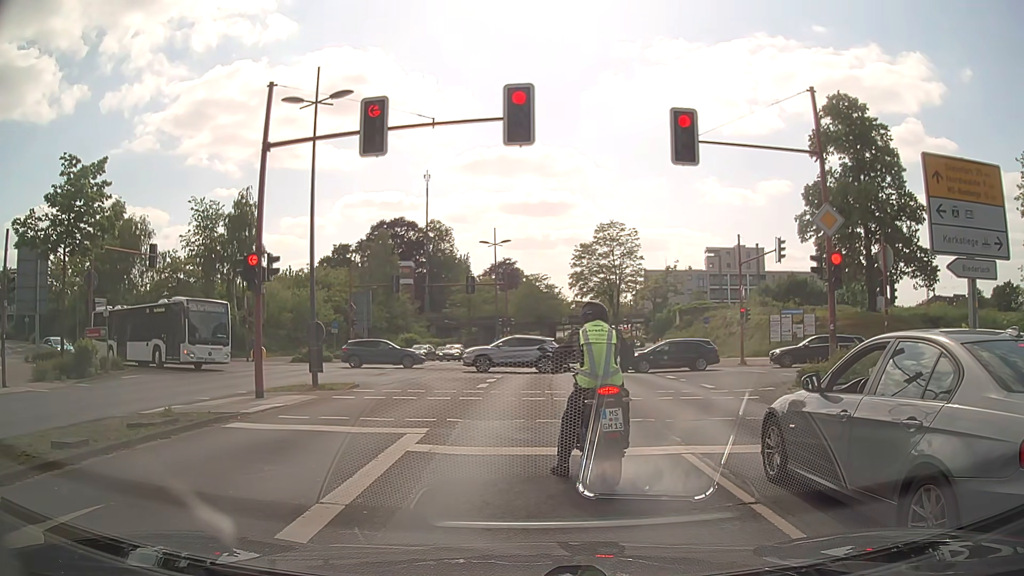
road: secondary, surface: asphalt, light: Day
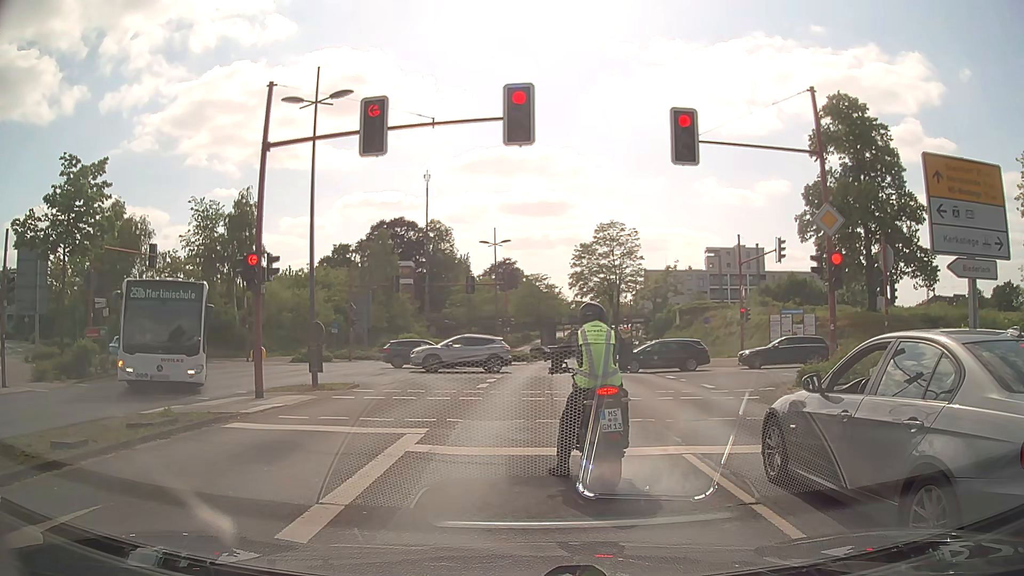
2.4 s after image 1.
(0.0, +0.1) m; 0°
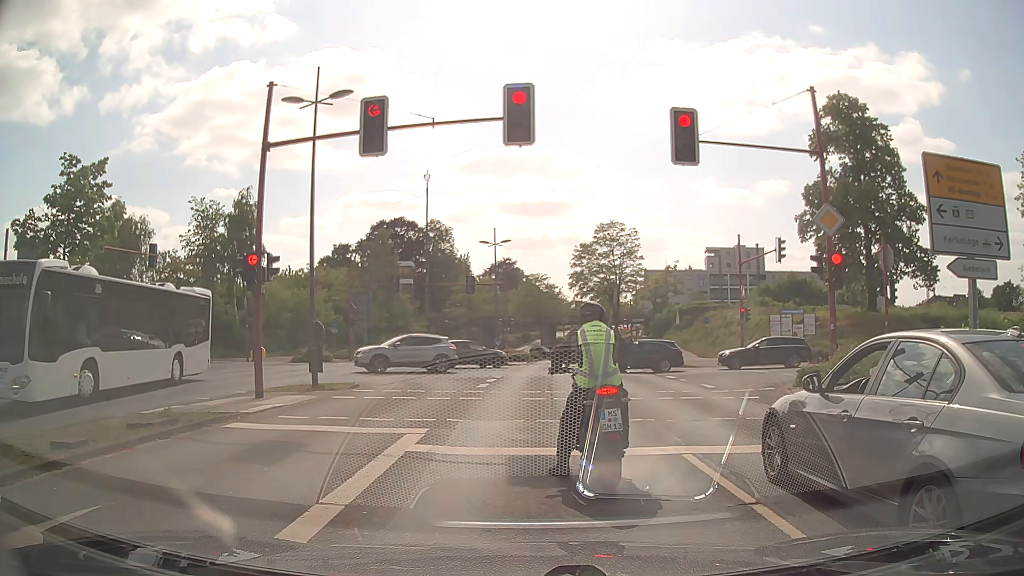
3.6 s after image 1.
(0.0, 0.0) m; 0°
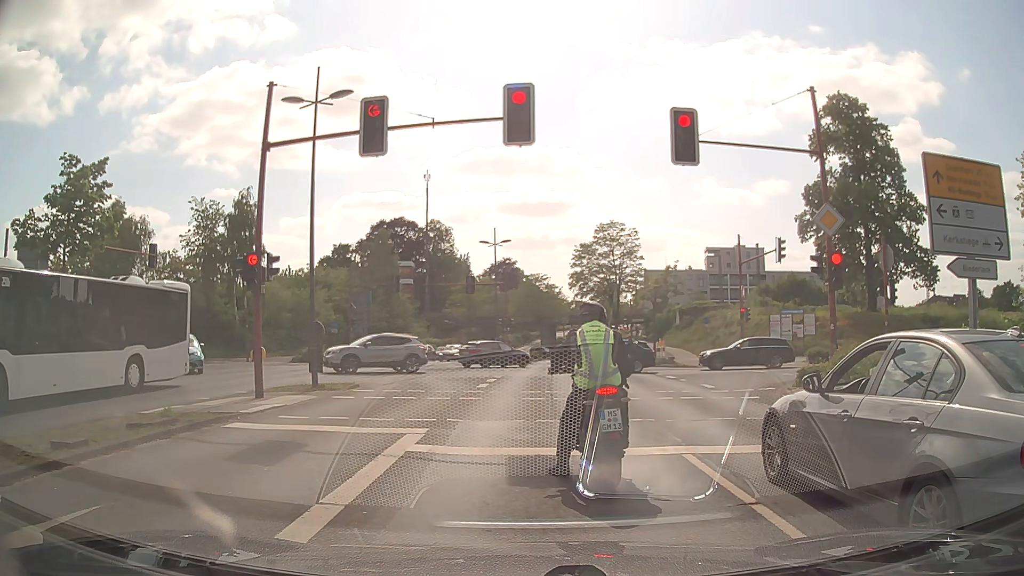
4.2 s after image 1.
(0.0, 0.0) m; 0°
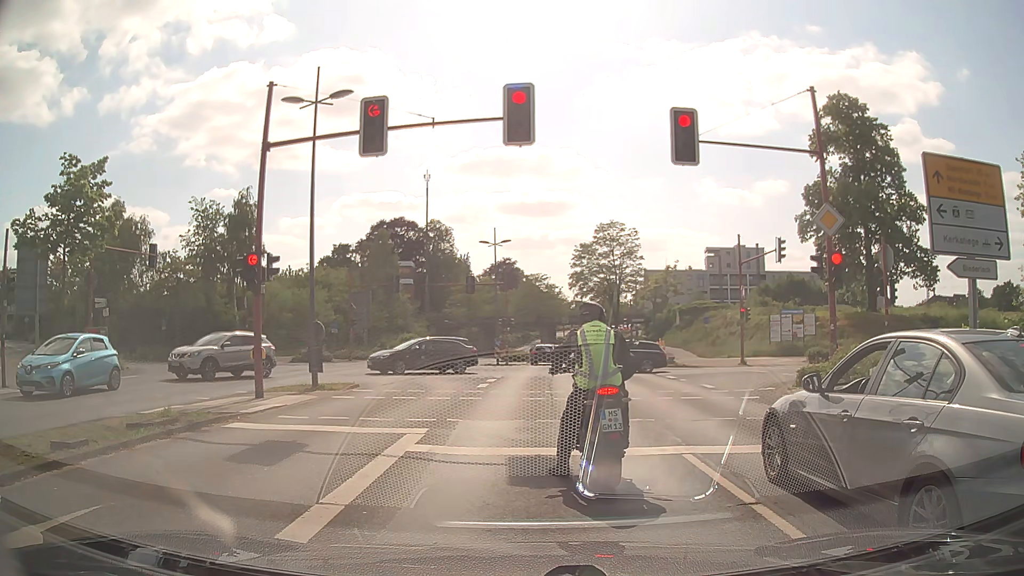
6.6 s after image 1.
(0.0, 0.0) m; 0°
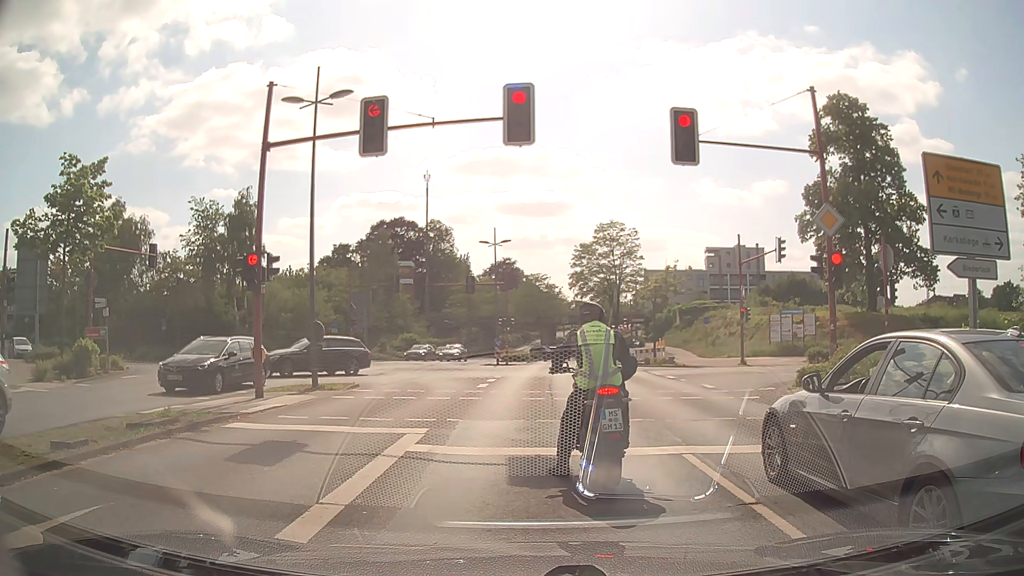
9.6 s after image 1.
(0.0, 0.0) m; 0°
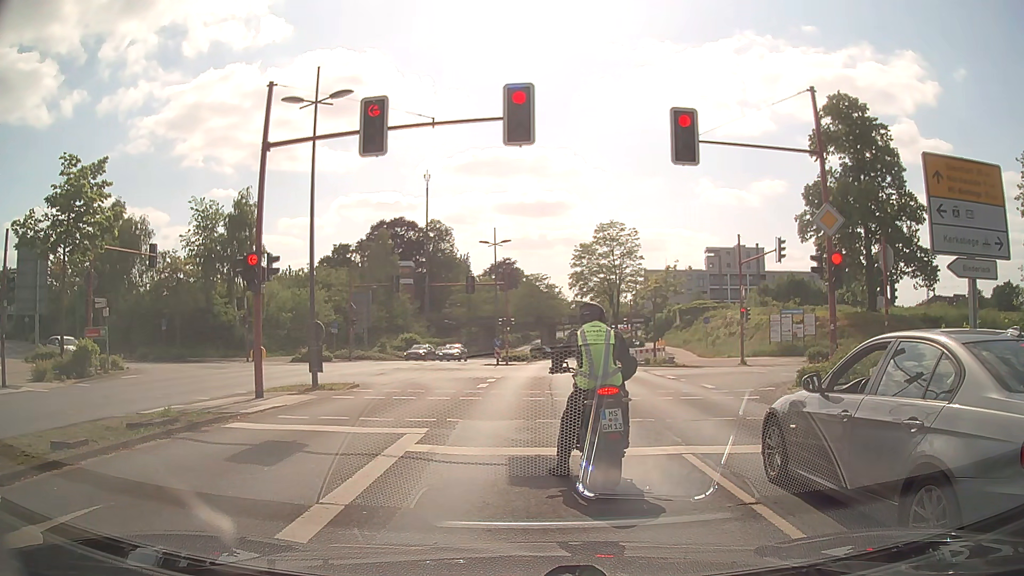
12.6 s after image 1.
(0.0, 0.0) m; 0°
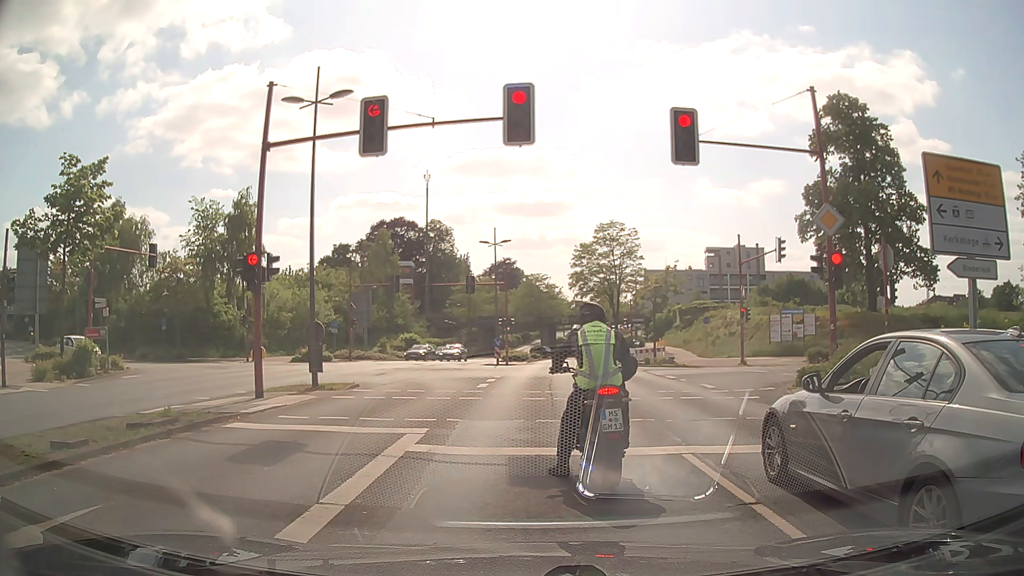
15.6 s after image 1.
(0.0, 0.0) m; 0°
(0, +10) (0, +20) (0, +30) (0, +40) (+1, +50) (+1, +60) (+2, +70) (+2, +80) (+3, +90) (+4, +100) m
